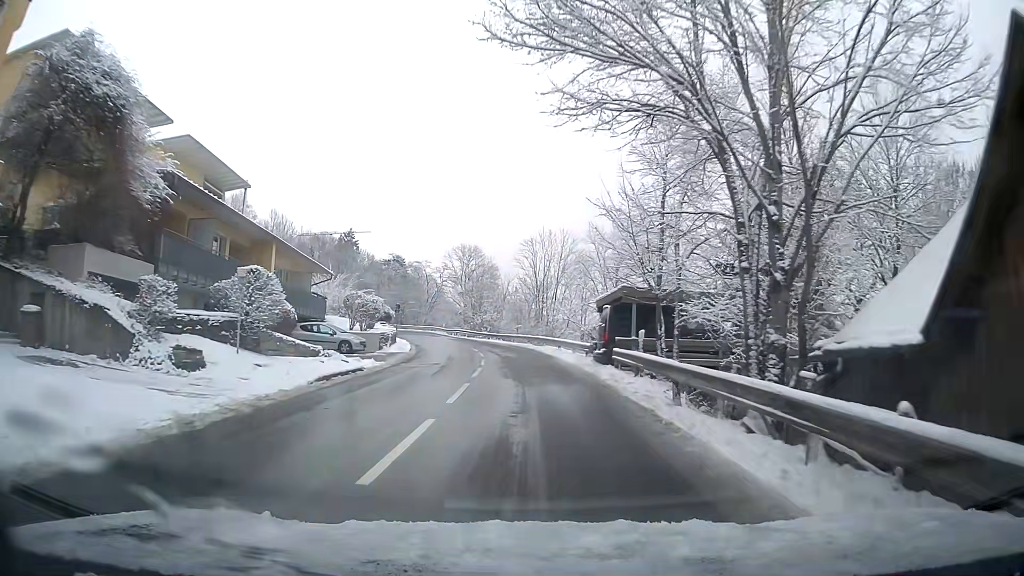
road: tertiary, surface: asphalt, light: Day
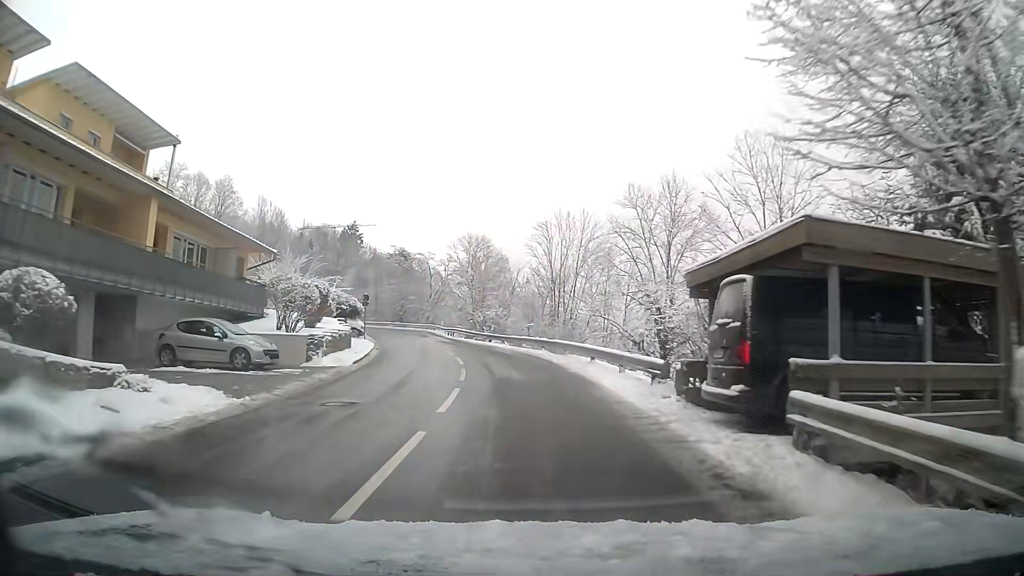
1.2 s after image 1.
(-0.2, +13.1) m; -1°
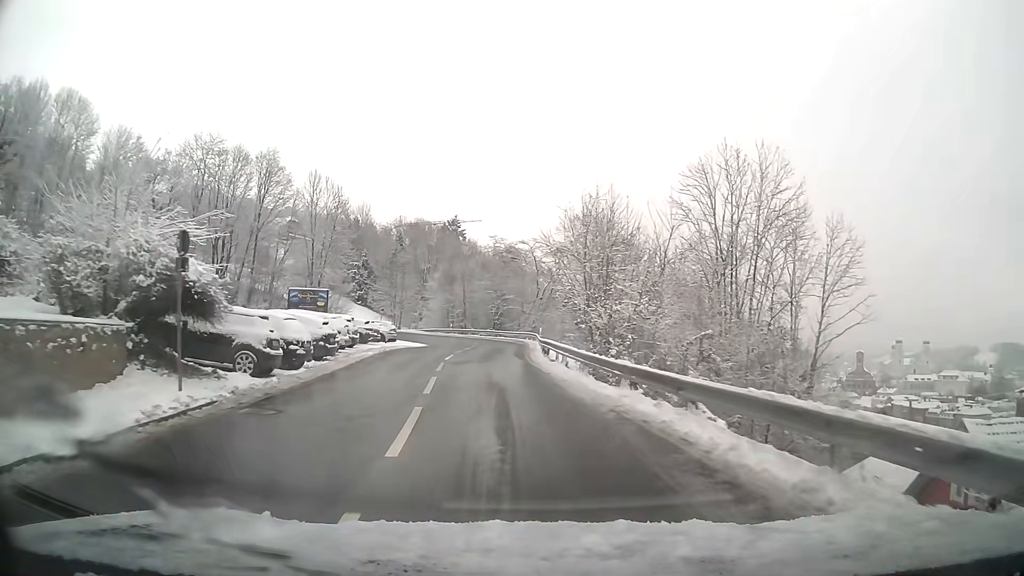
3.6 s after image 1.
(-2.4, +27.8) m; -11°
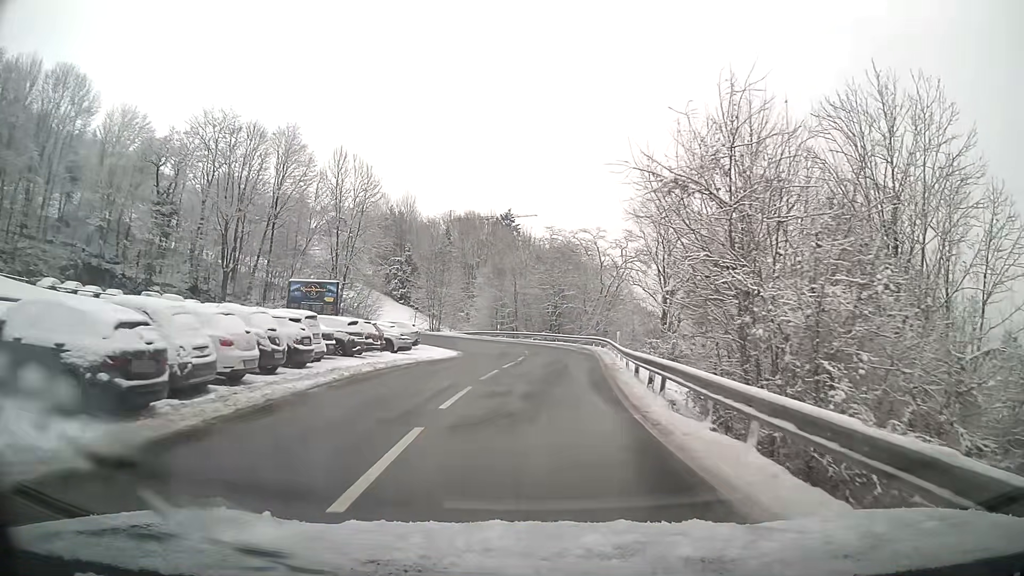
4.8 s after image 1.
(-0.6, +14.1) m; -3°
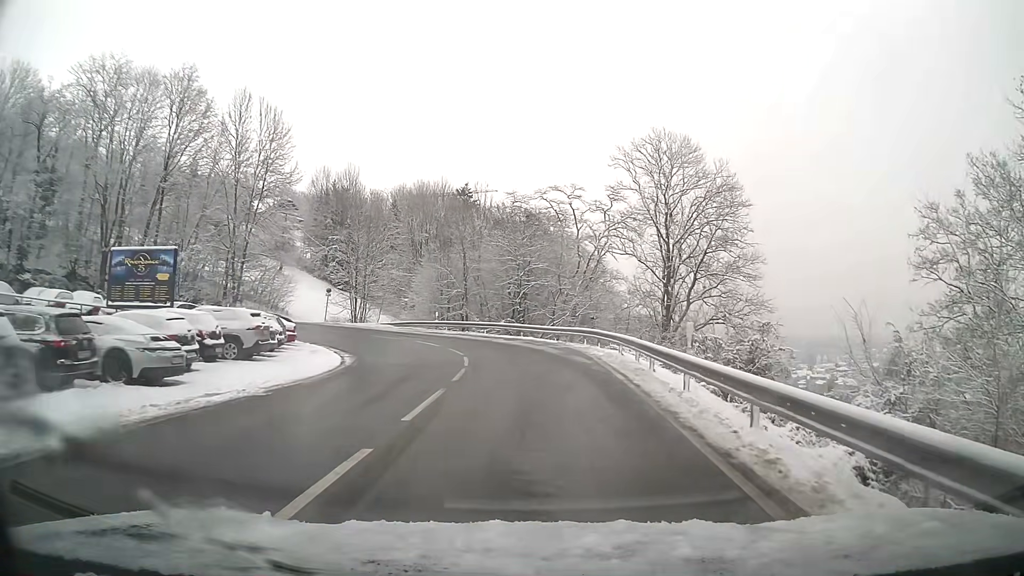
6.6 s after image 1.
(+0.4, +19.5) m; +2°
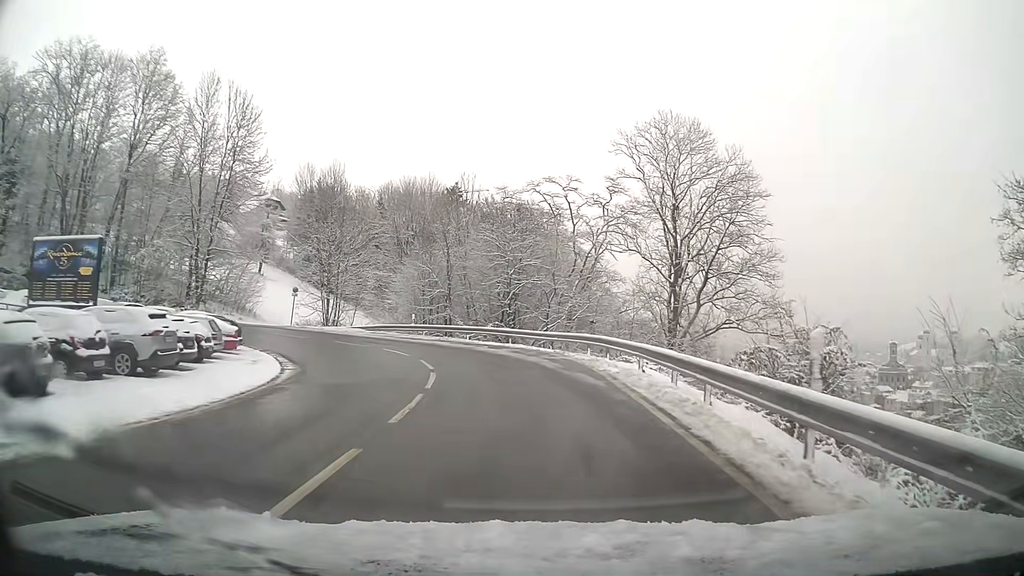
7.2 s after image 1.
(0.0, +5.8) m; +1°
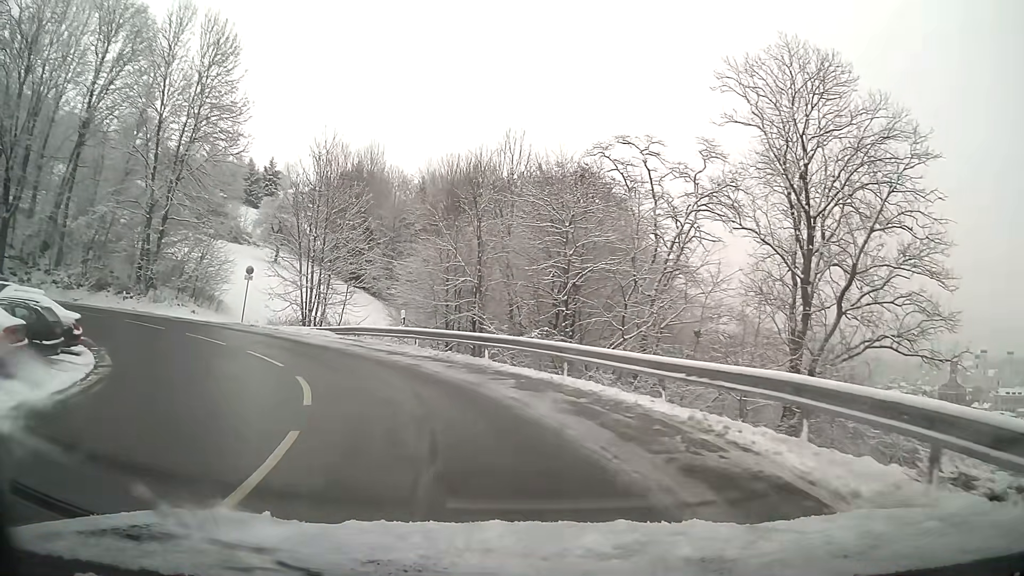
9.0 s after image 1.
(-0.8, +15.6) m; -8°
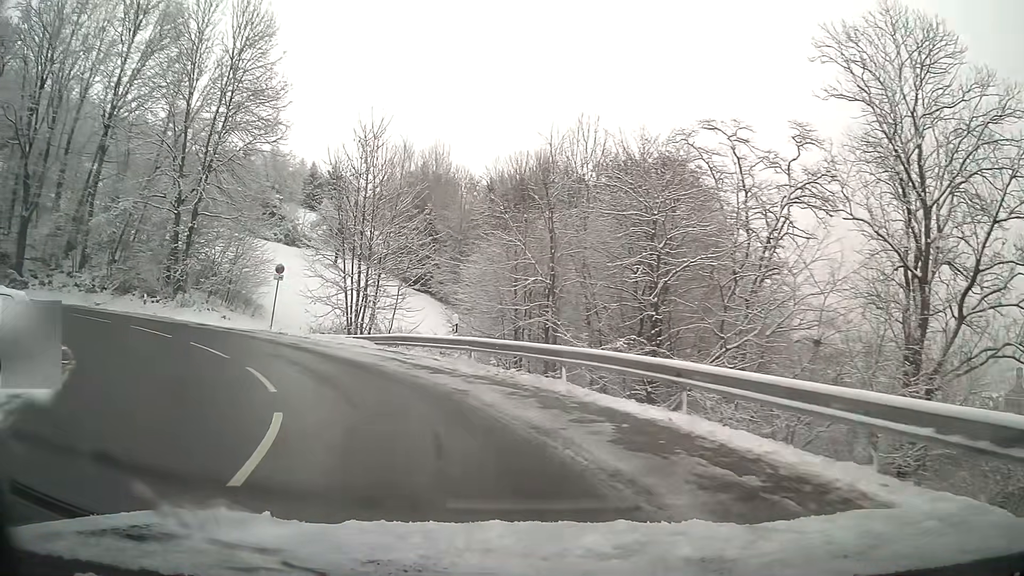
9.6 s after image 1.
(-0.3, +4.9) m; -7°
(-2, +10) (-6, +19) (-14, +25) (-23, +28) (-33, +28) (-43, +25) (-50, +18) (-56, +10) (-58, 0) (-59, -10) m
